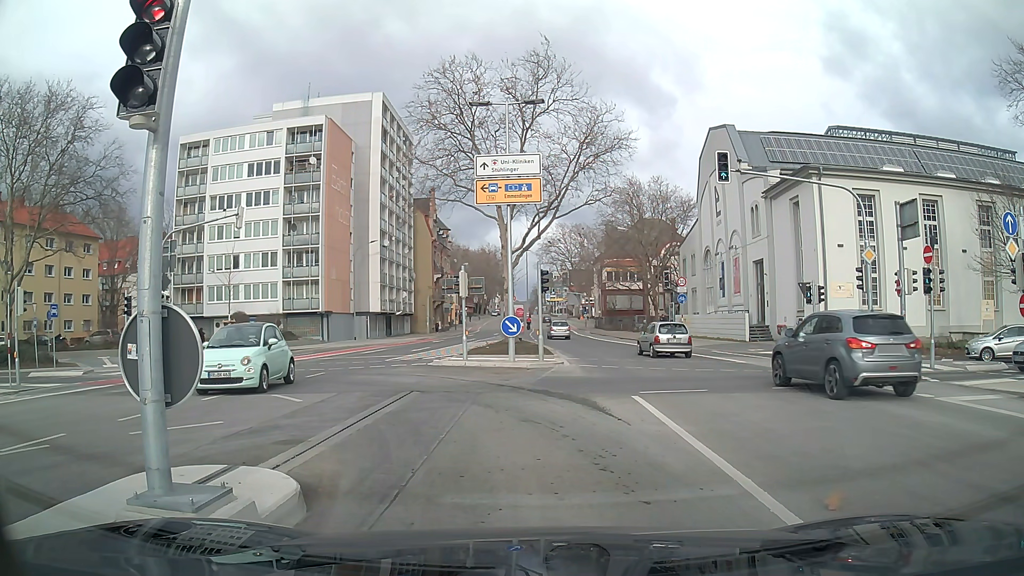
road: secondary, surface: asphalt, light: Day
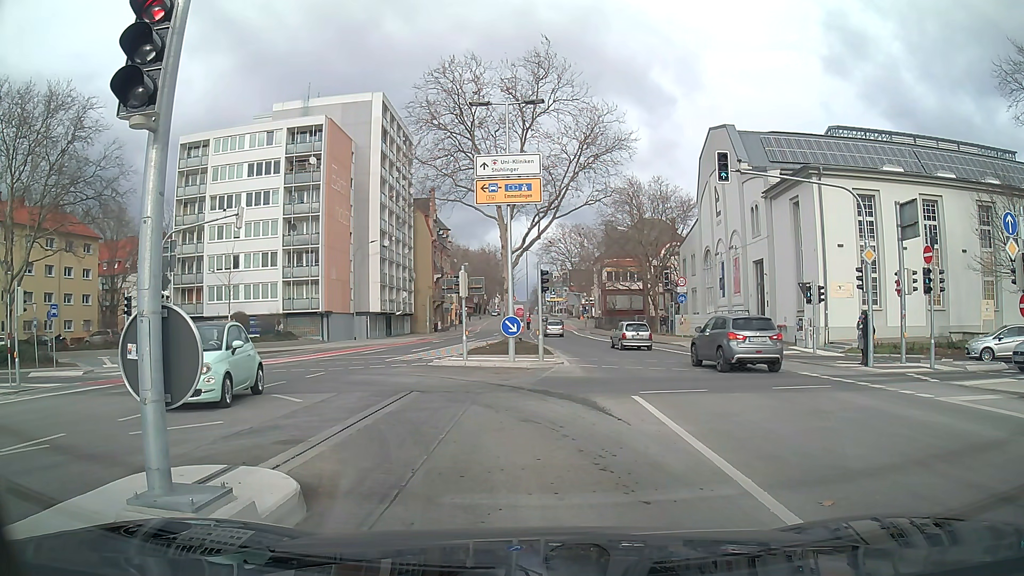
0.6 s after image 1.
(0.0, 0.0) m; 0°
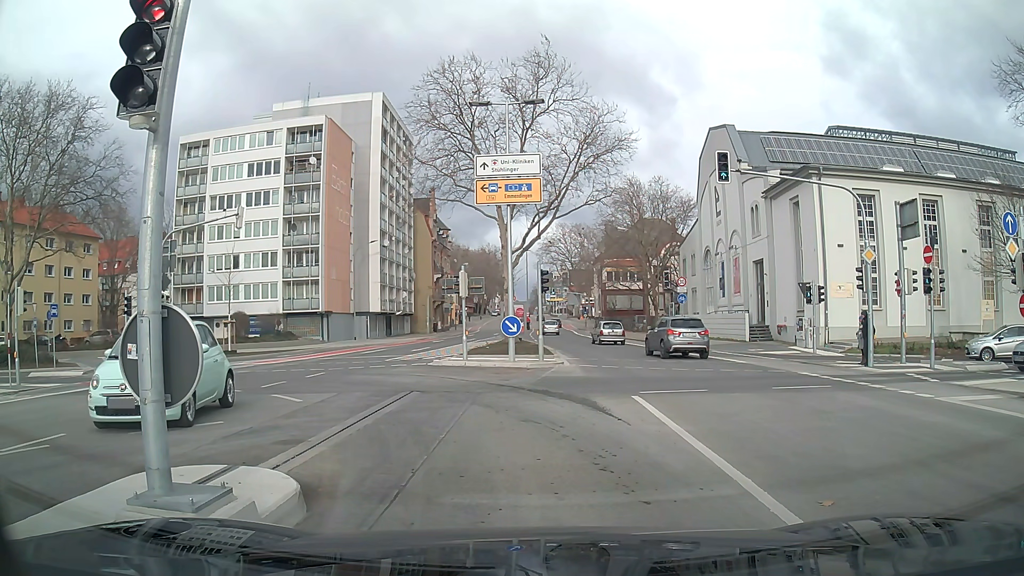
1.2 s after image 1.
(0.0, 0.0) m; 0°
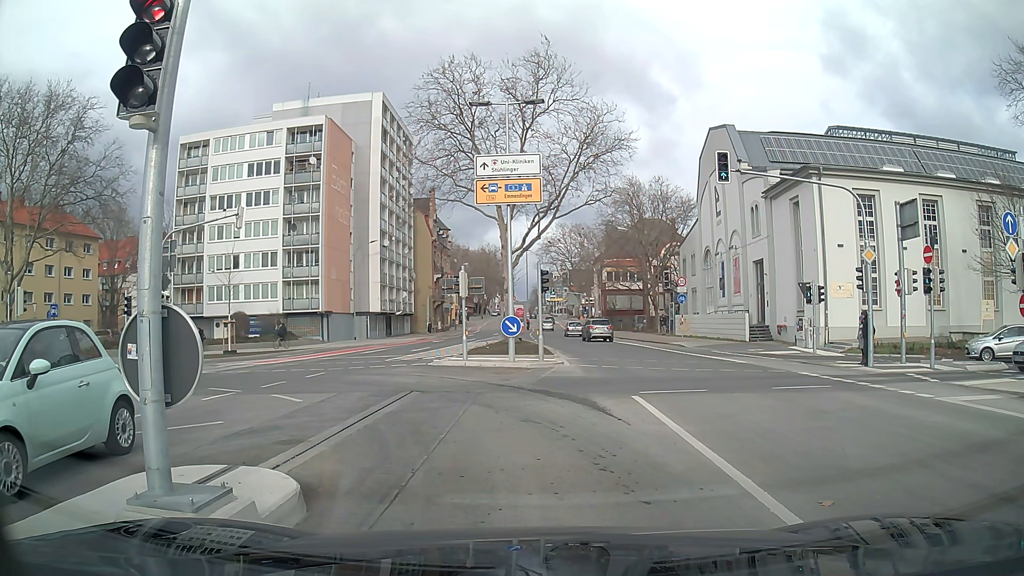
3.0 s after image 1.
(0.0, 0.0) m; 0°
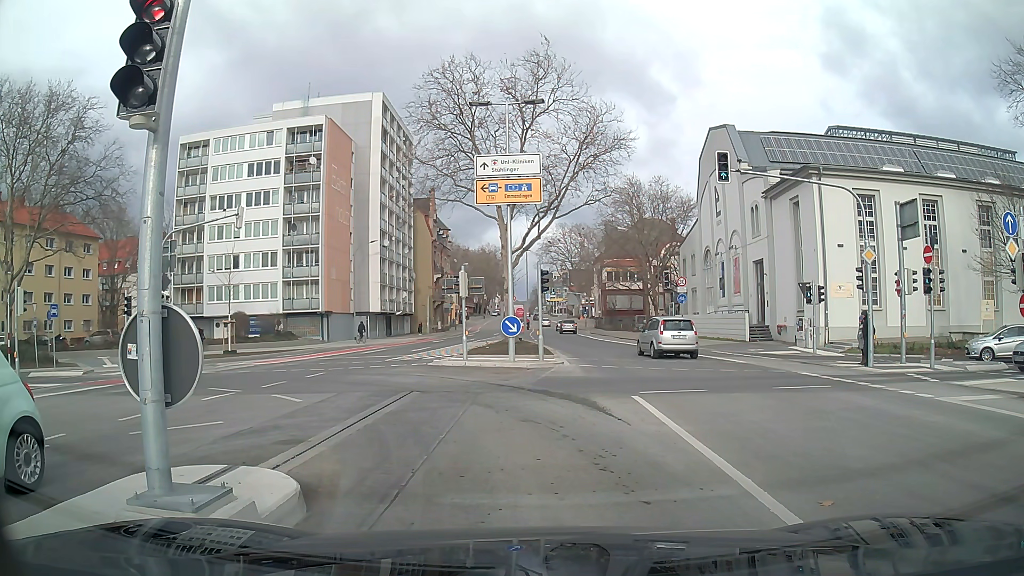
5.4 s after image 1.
(0.0, 0.0) m; 0°
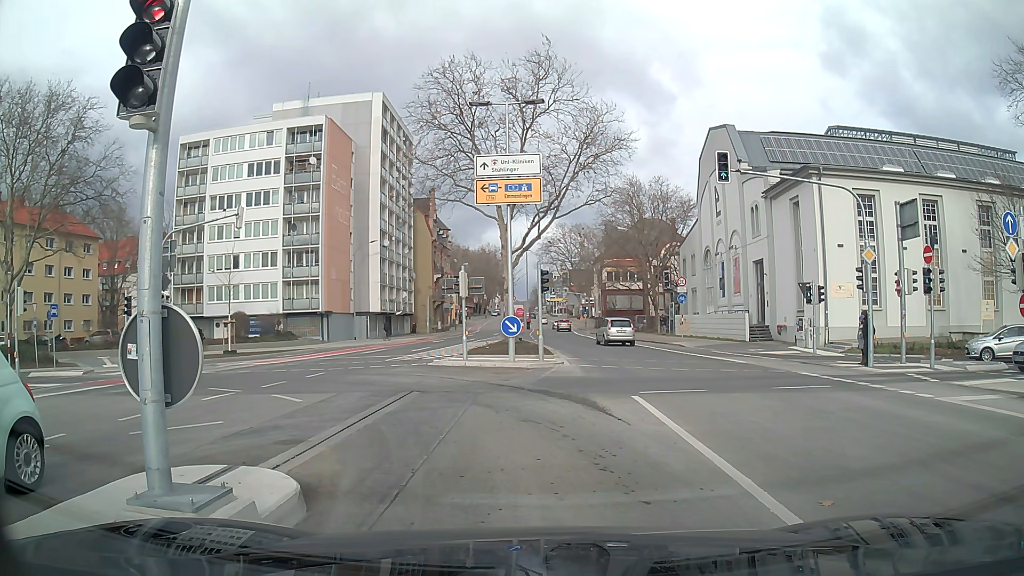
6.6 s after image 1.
(0.0, 0.0) m; 0°
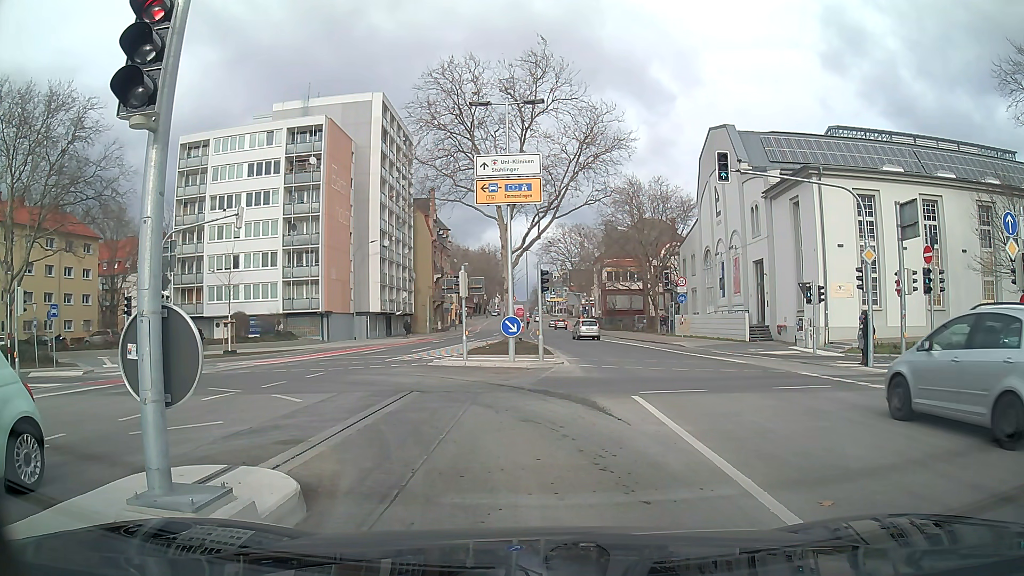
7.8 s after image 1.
(0.0, 0.0) m; 0°
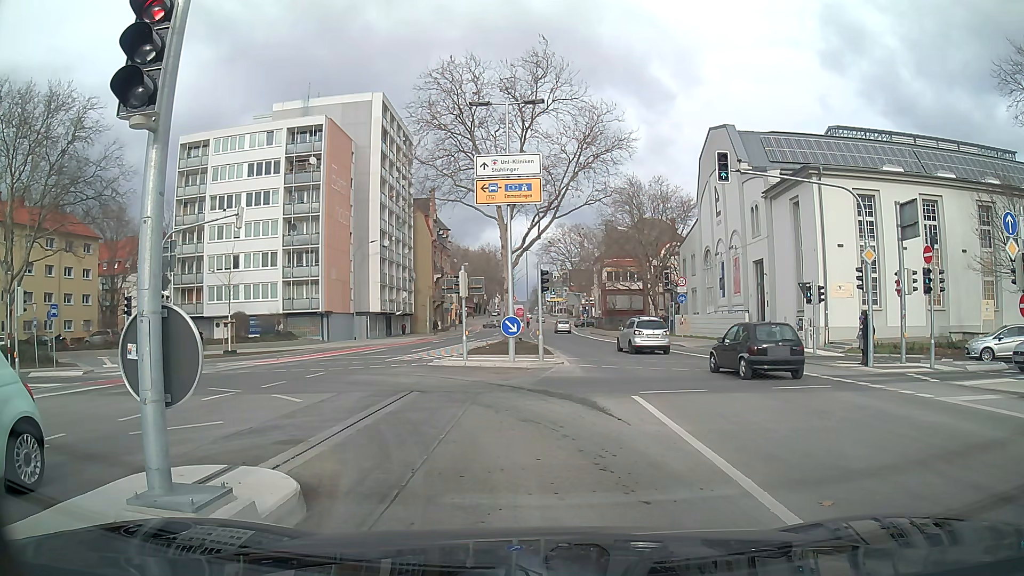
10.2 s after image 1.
(0.0, 0.0) m; 0°
